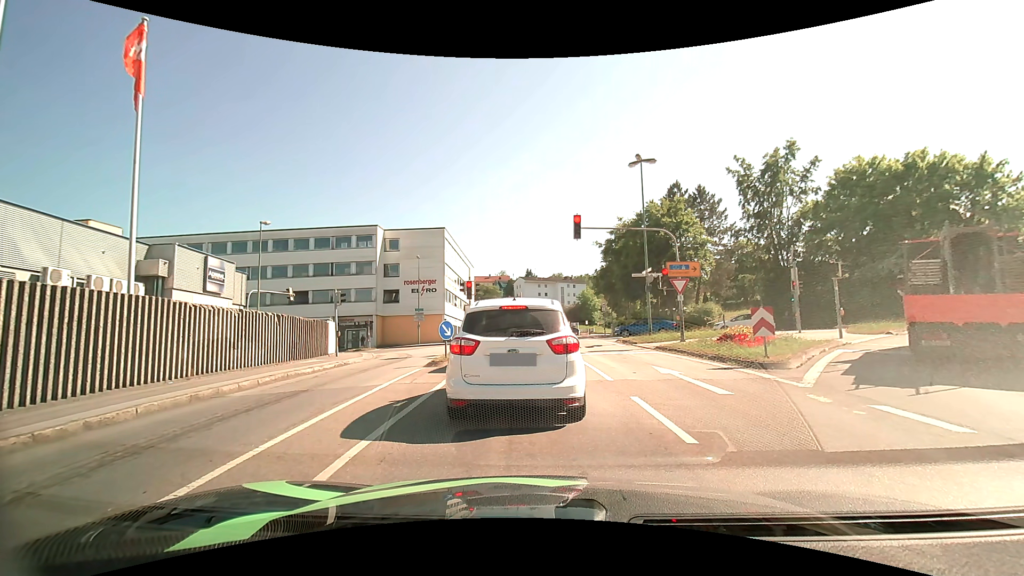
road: tertiary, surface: asphalt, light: Day
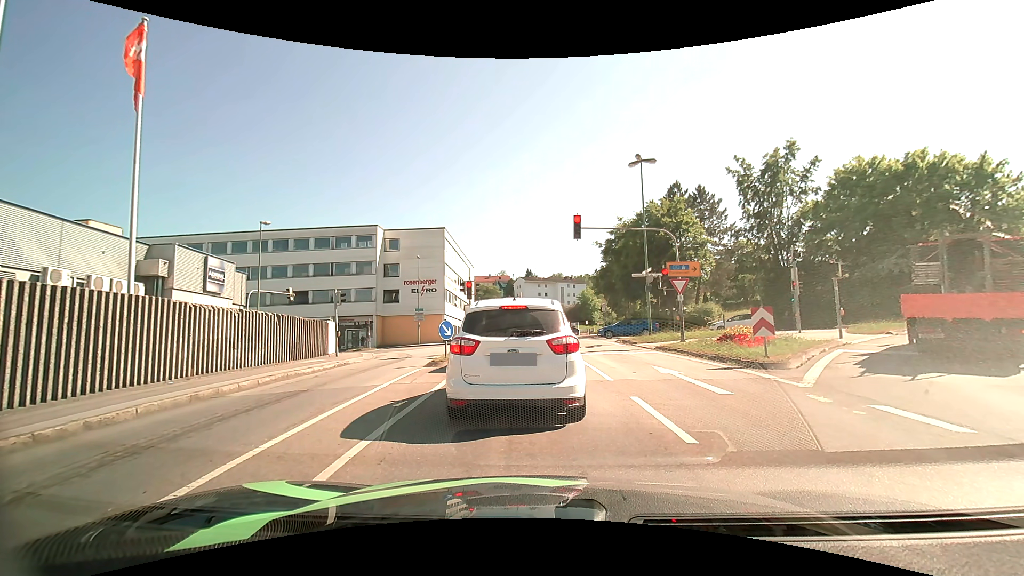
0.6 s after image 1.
(0.0, 0.0) m; 0°
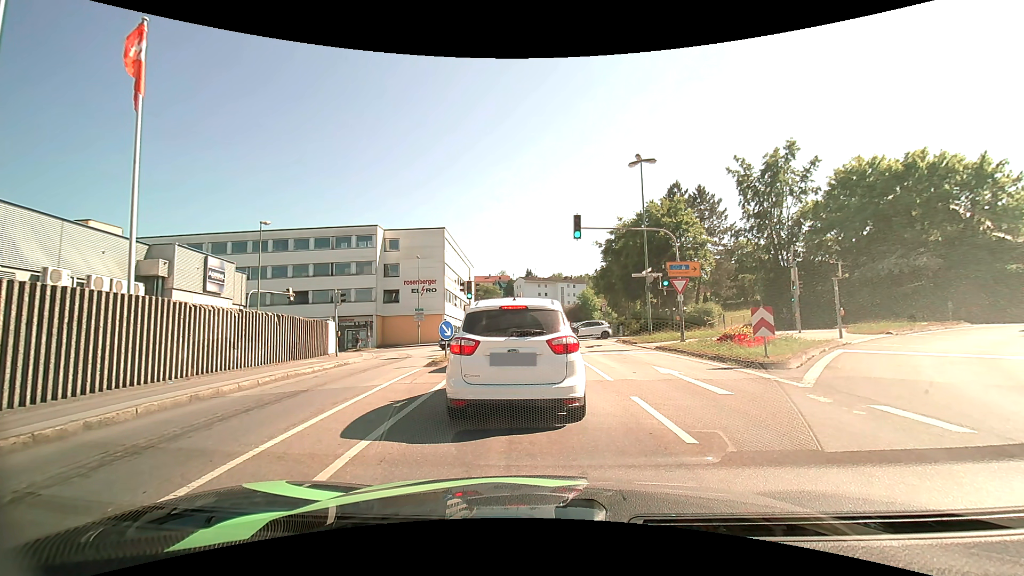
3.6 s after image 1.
(0.0, 0.0) m; 0°
(0, +10) (0, +20) (-1, +30) (-3, +40) (-9, +48) (-18, +52) (-28, +53) (-38, +52) (-48, +52) (-58, +52) m
